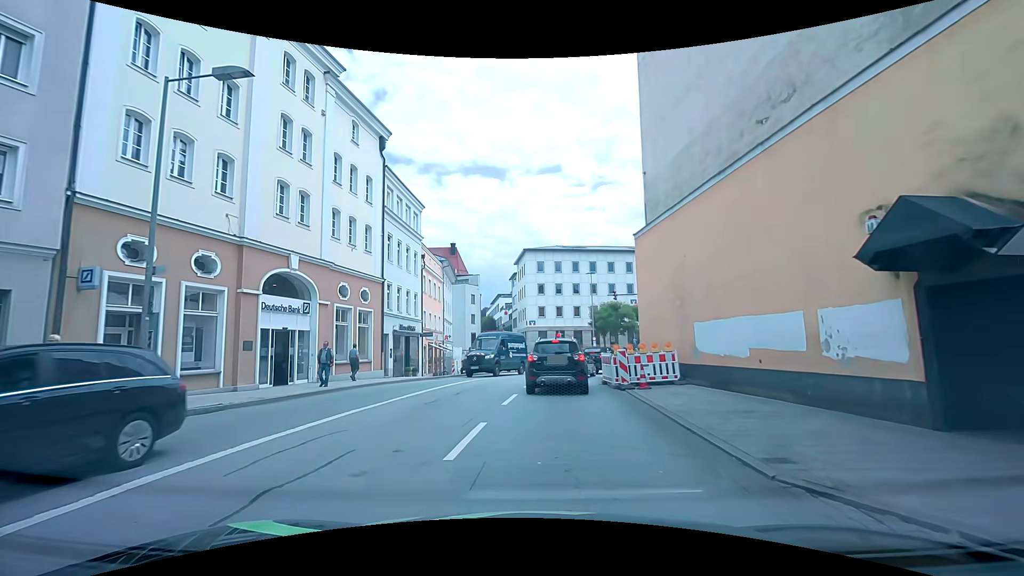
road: primary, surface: asphalt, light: Day
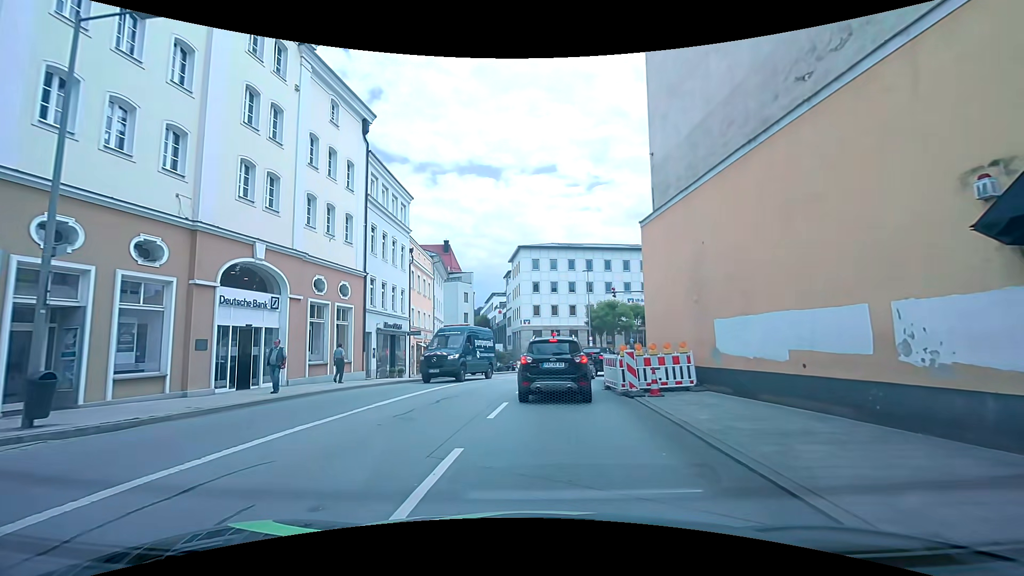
(0.0, +2.2) m; +1°
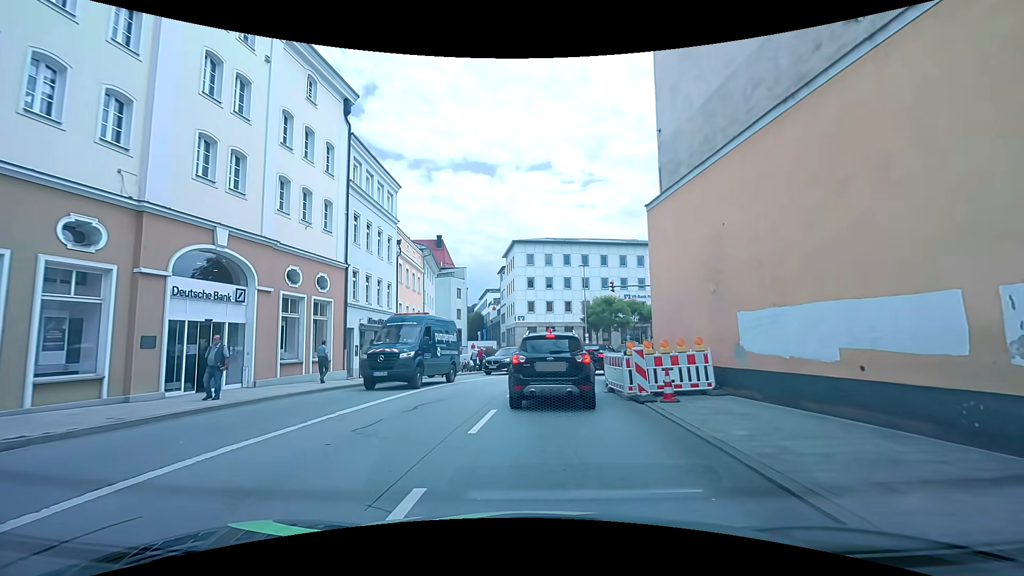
(0.0, +1.9) m; 0°
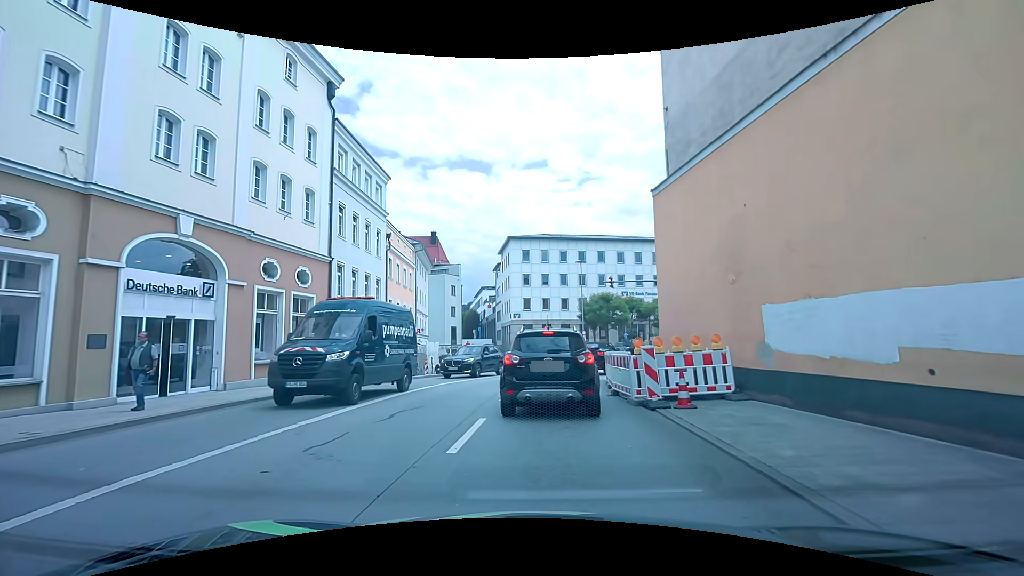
(0.0, +1.4) m; +2°
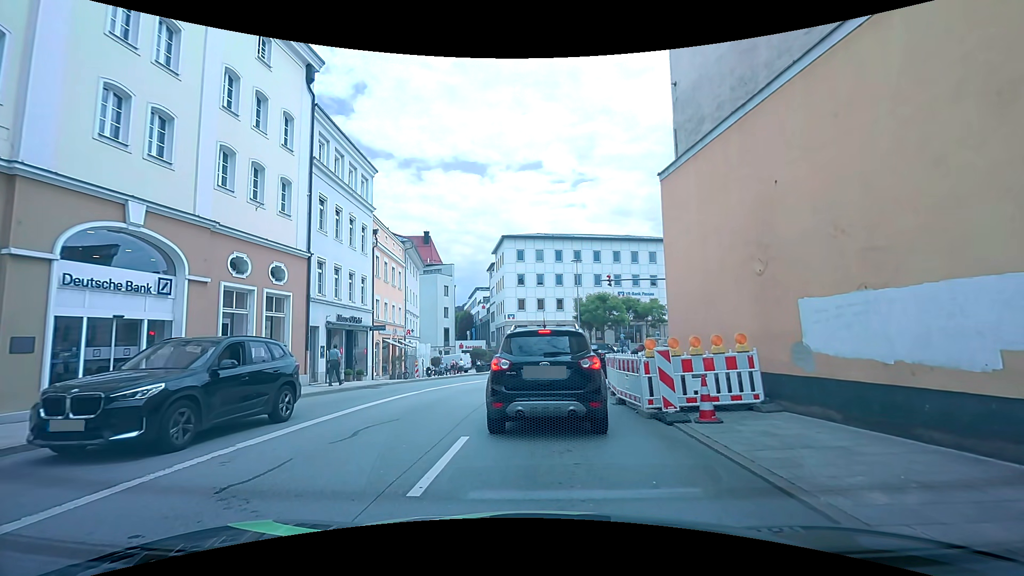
(0.0, +1.6) m; -2°
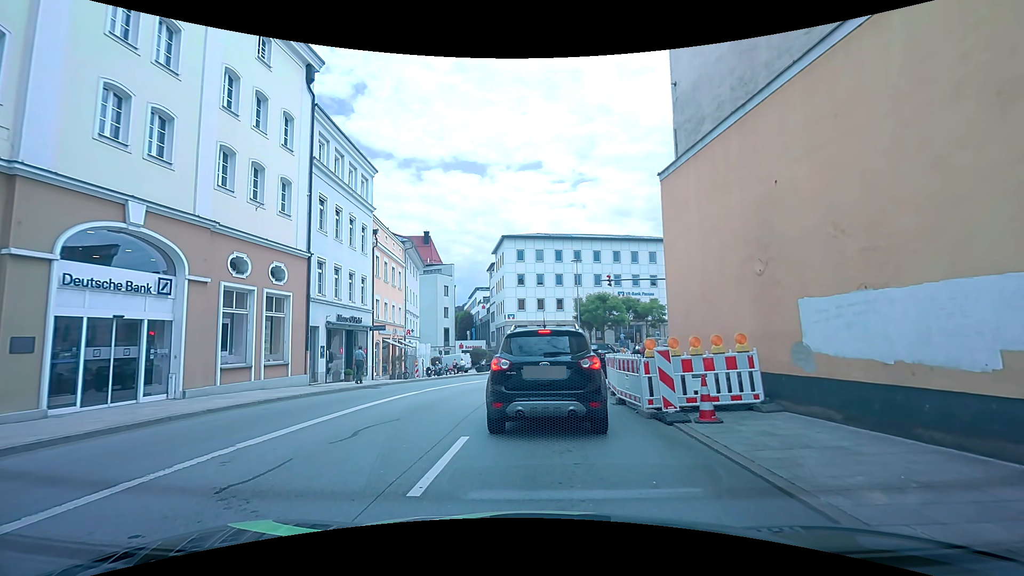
(0.0, 0.0) m; 0°
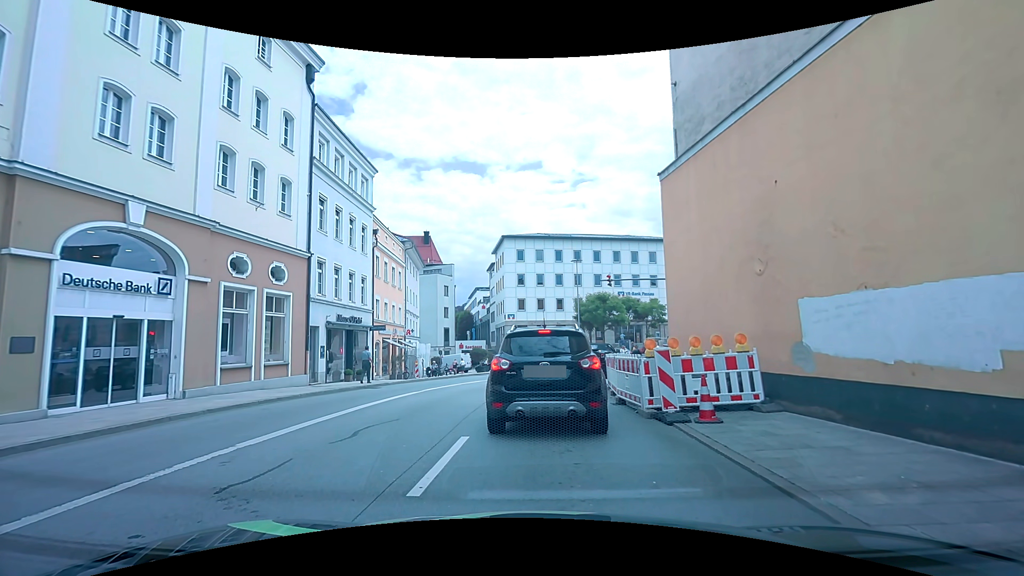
(0.0, 0.0) m; 0°
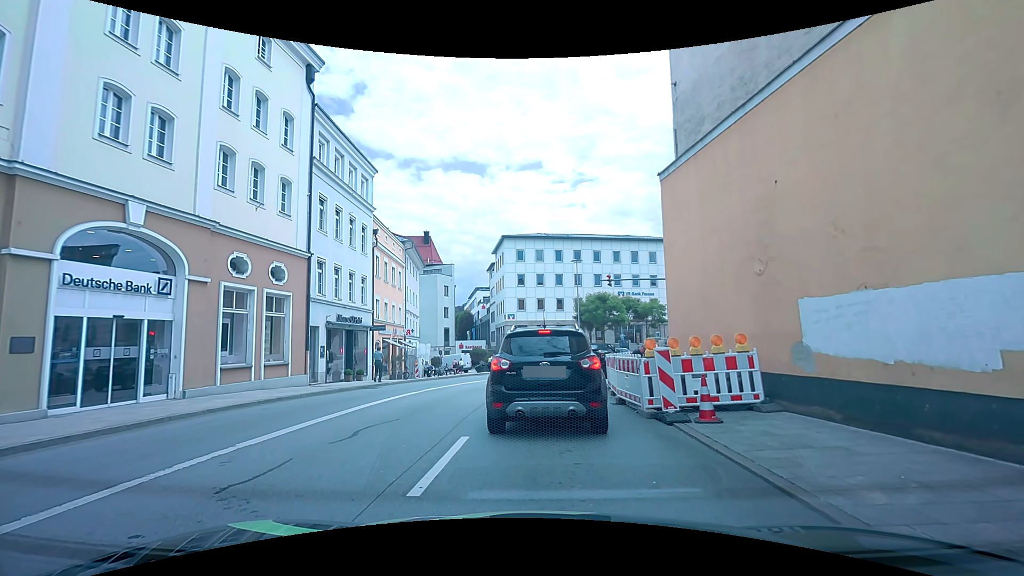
(0.0, 0.0) m; 0°
